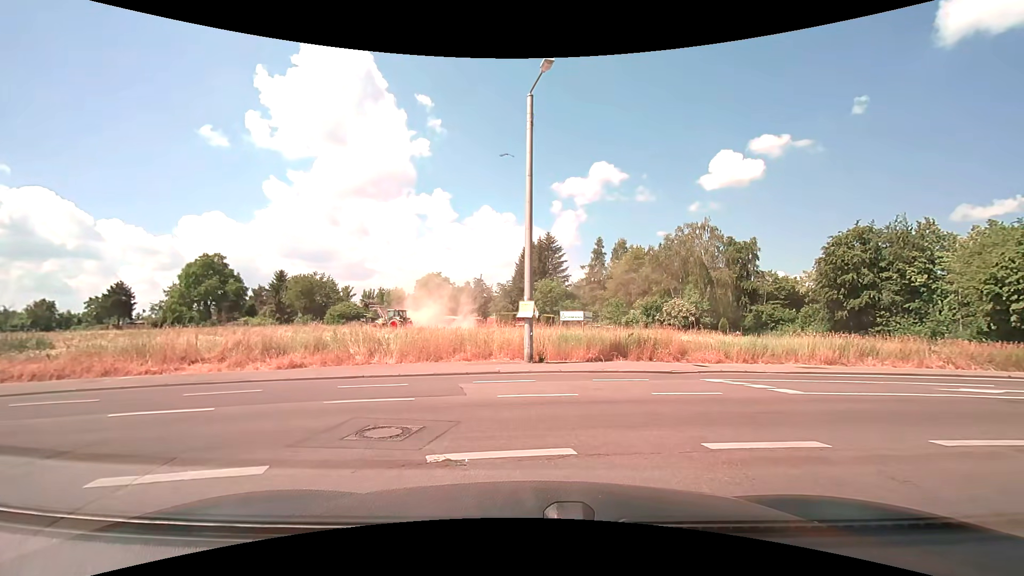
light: Day
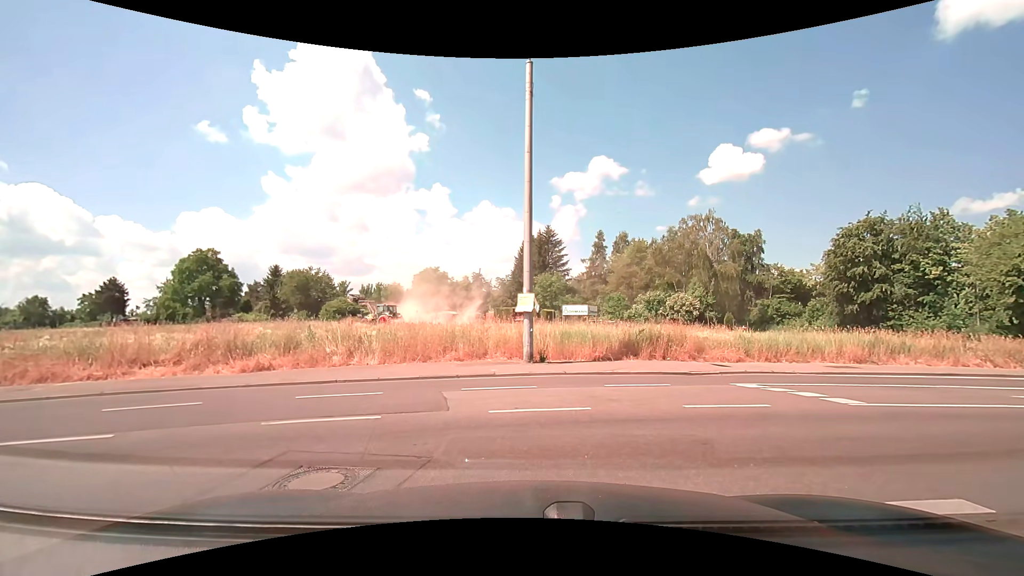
(0.0, +1.9) m; +3°
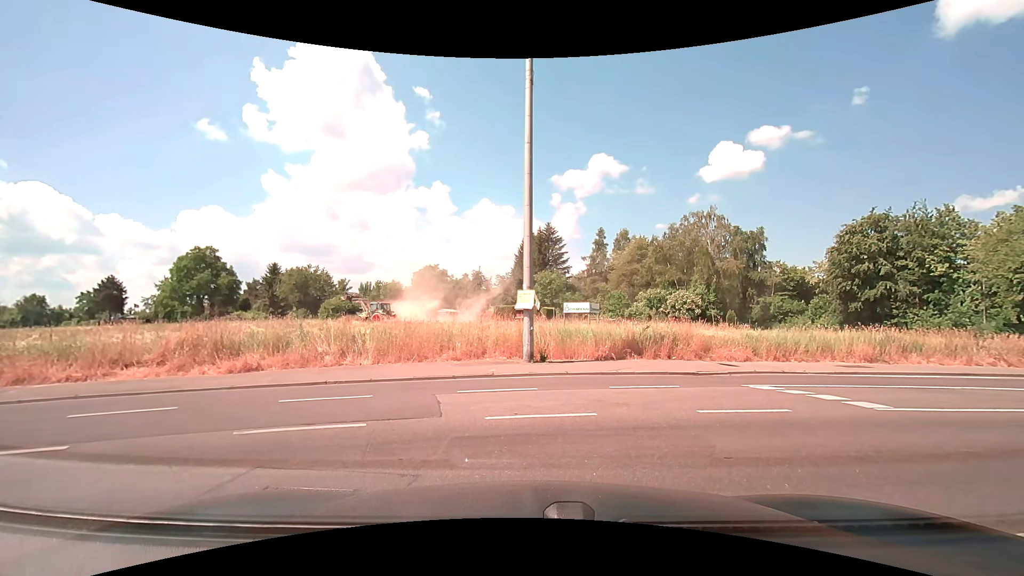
(0.0, +0.6) m; 0°
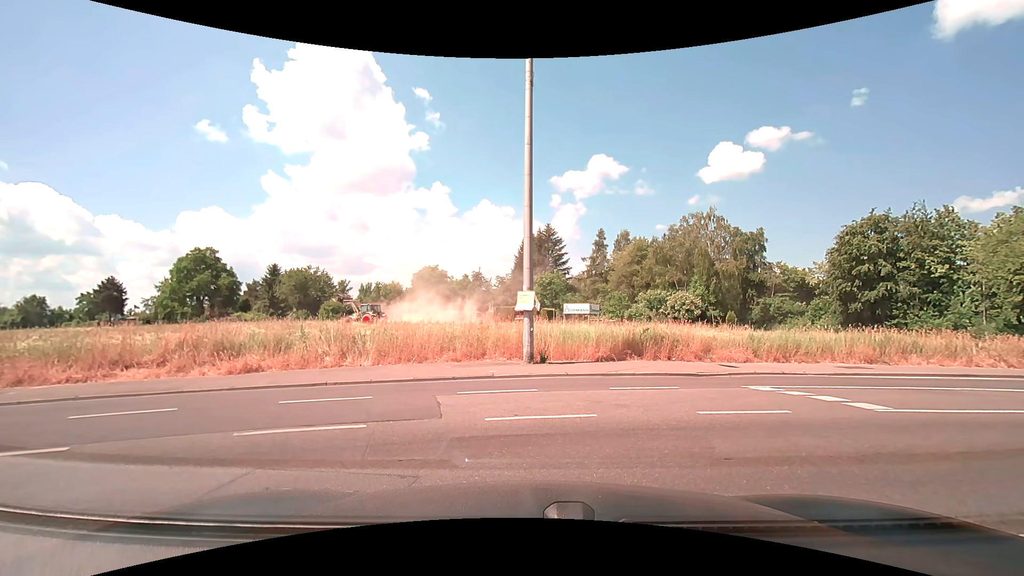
(0.0, +0.1) m; 0°
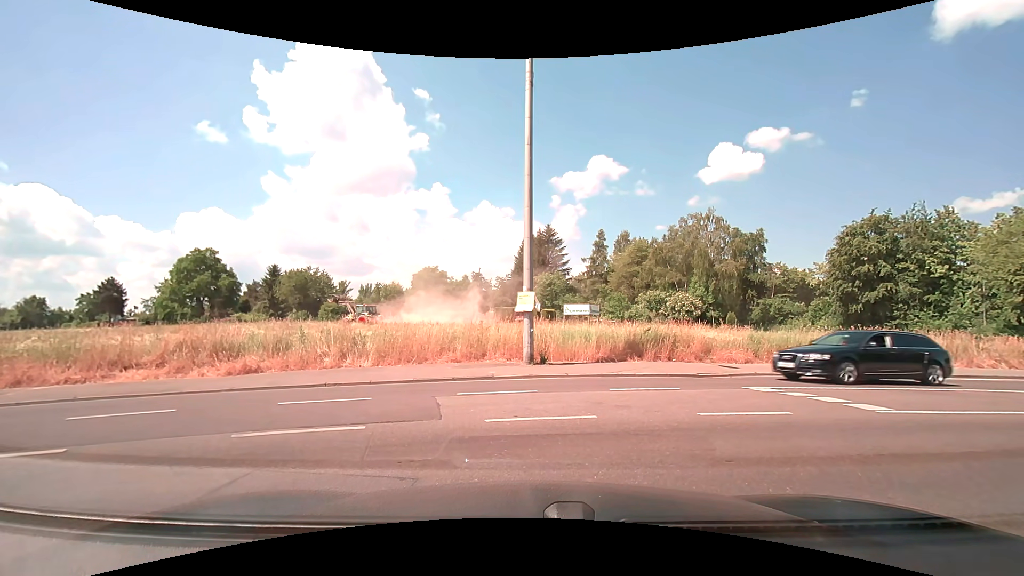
(0.0, 0.0) m; 0°
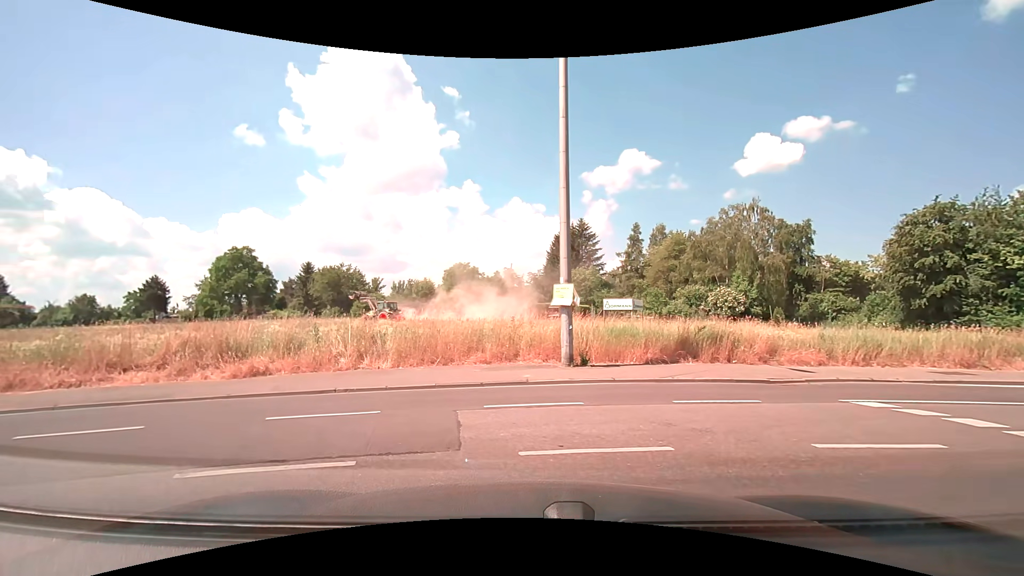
(0.0, +1.9) m; -5°
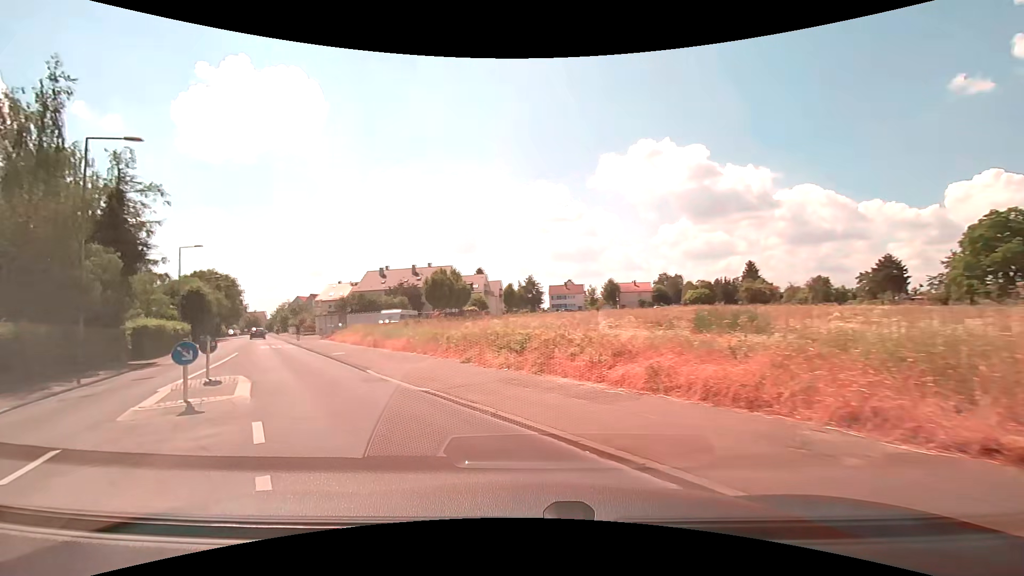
(-6.2, +7.7) m; -74°
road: tertiary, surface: asphalt
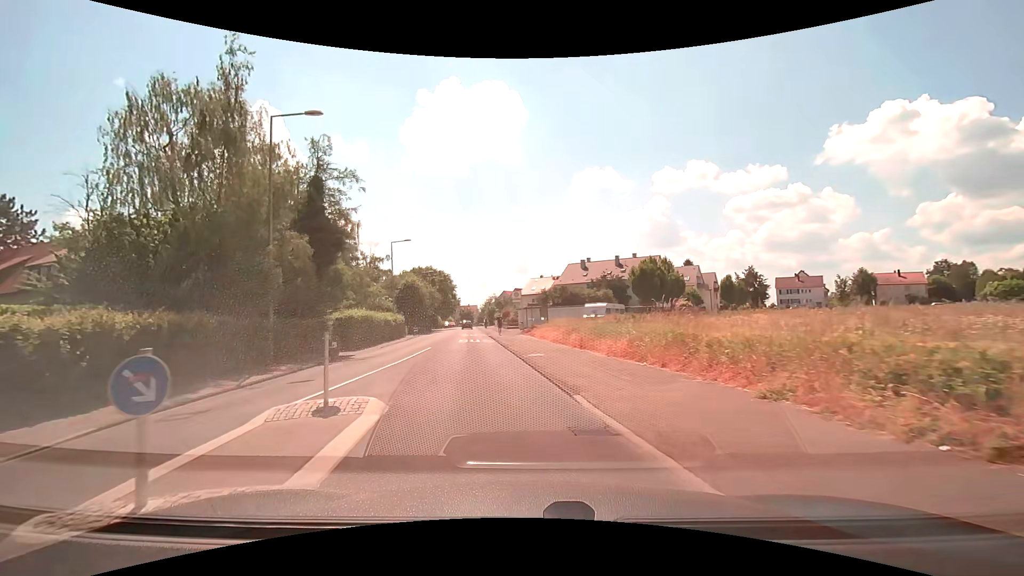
(-1.4, +6.8) m; -23°
